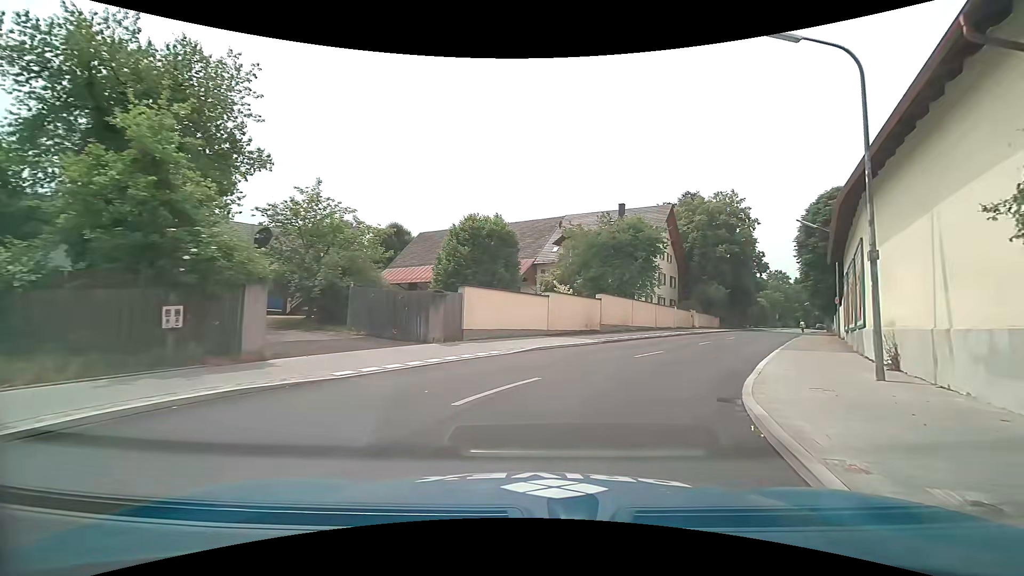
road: tertiary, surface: asphalt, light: Day
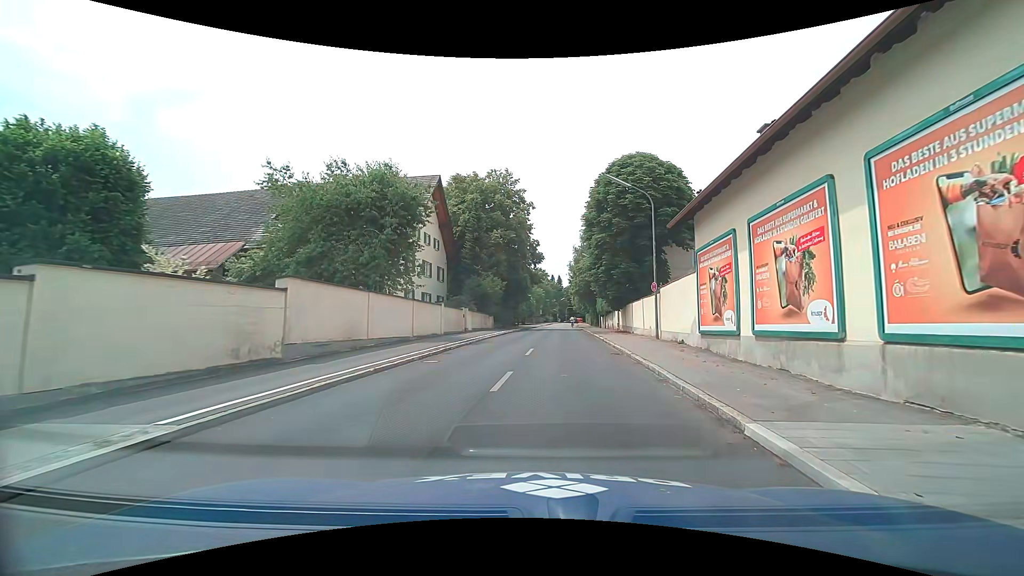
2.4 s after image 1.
(+3.5, +15.0) m; +26°
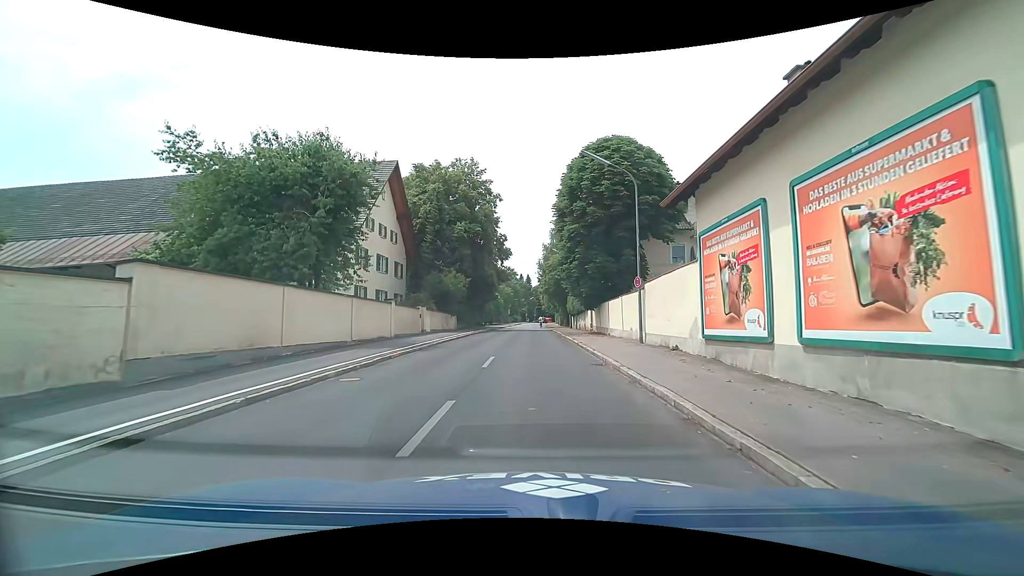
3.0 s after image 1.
(+0.1, +3.9) m; +4°
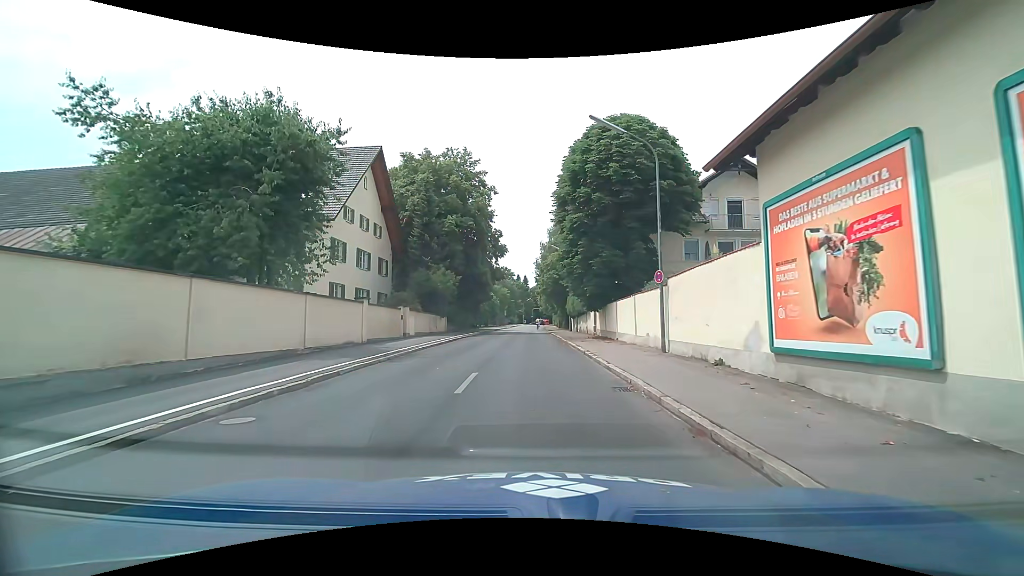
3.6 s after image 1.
(0.0, +4.0) m; -1°
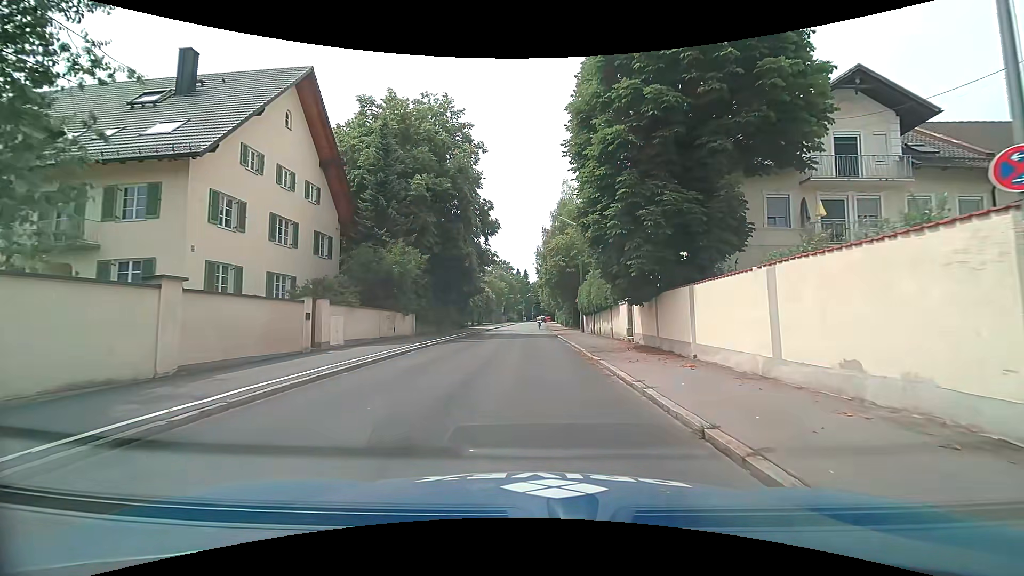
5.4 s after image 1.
(+0.1, +12.5) m; +1°
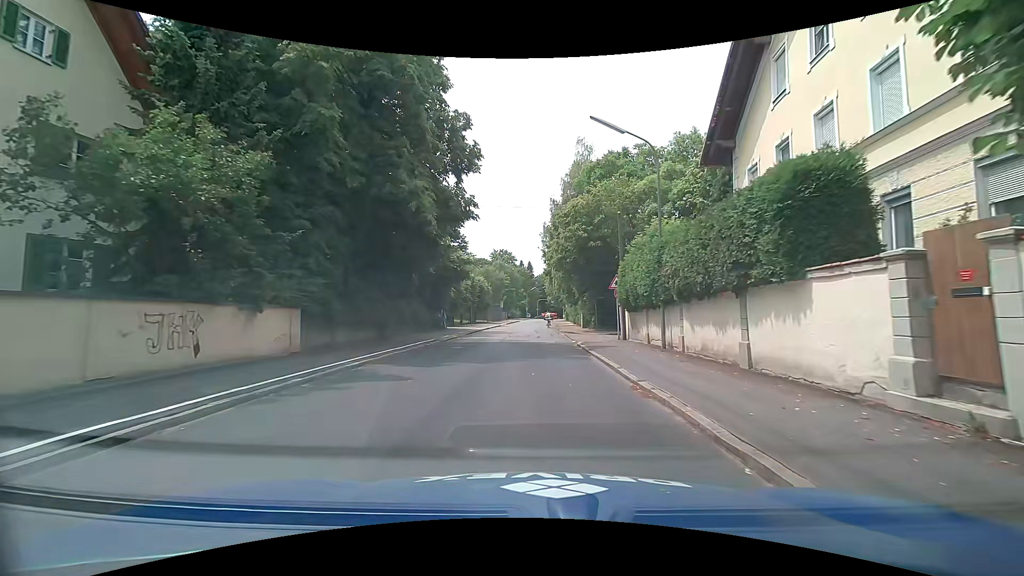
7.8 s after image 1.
(-0.2, +17.0) m; 0°
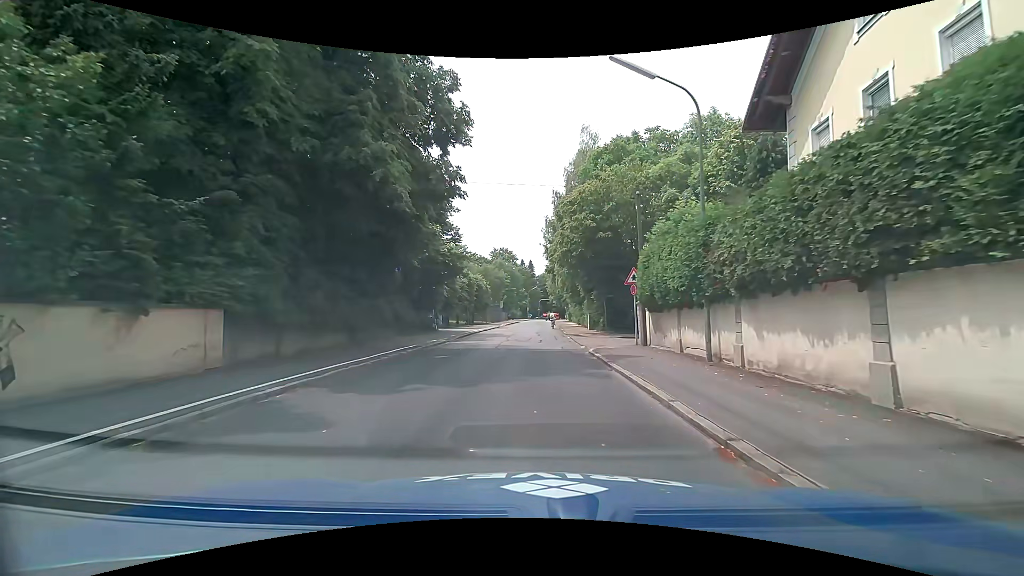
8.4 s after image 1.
(-0.1, +4.2) m; -1°
